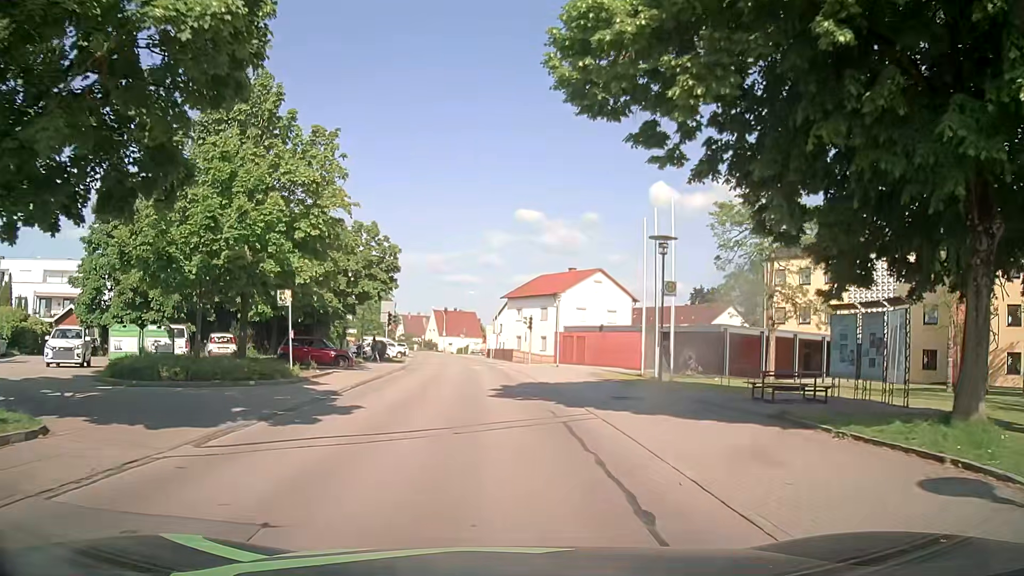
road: residential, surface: asphalt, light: Day
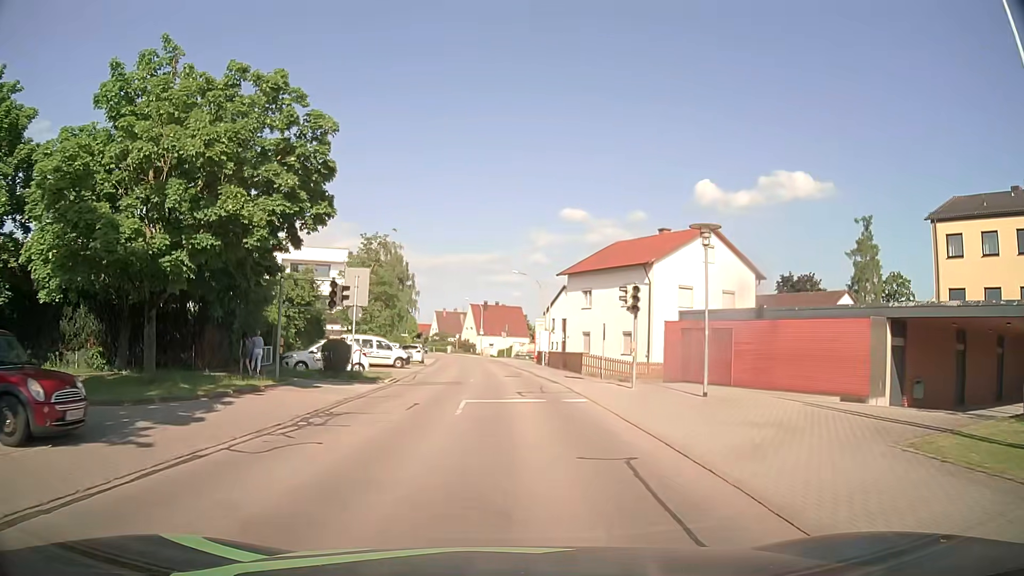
(-0.5, +23.1) m; -4°
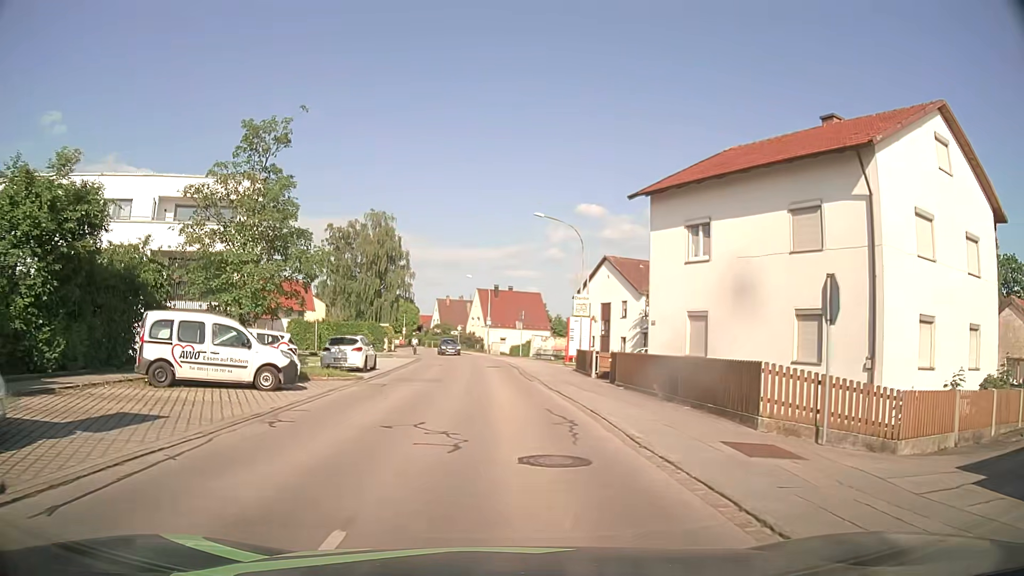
(0.0, +23.4) m; -1°
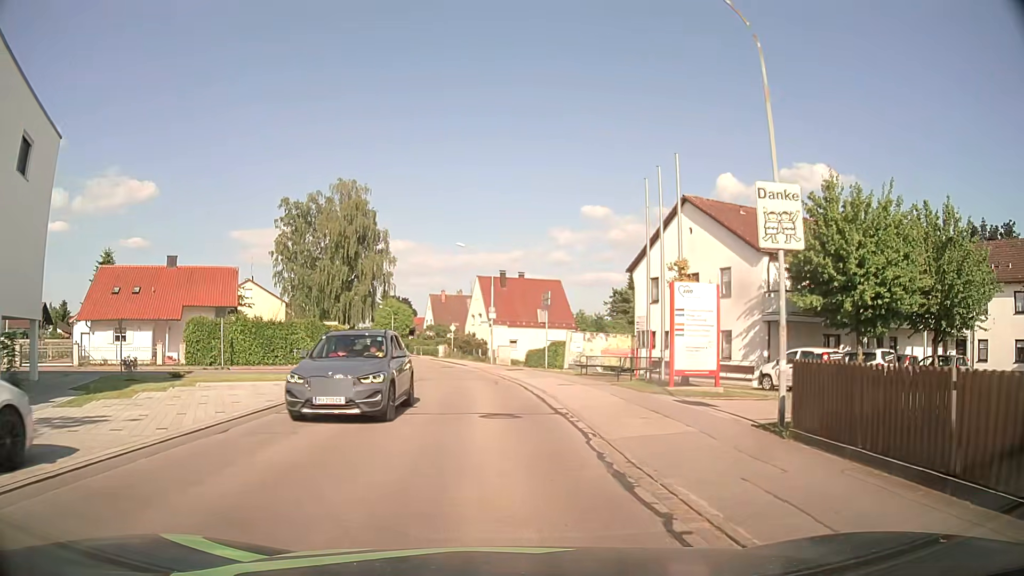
(-0.3, +23.5) m; -1°
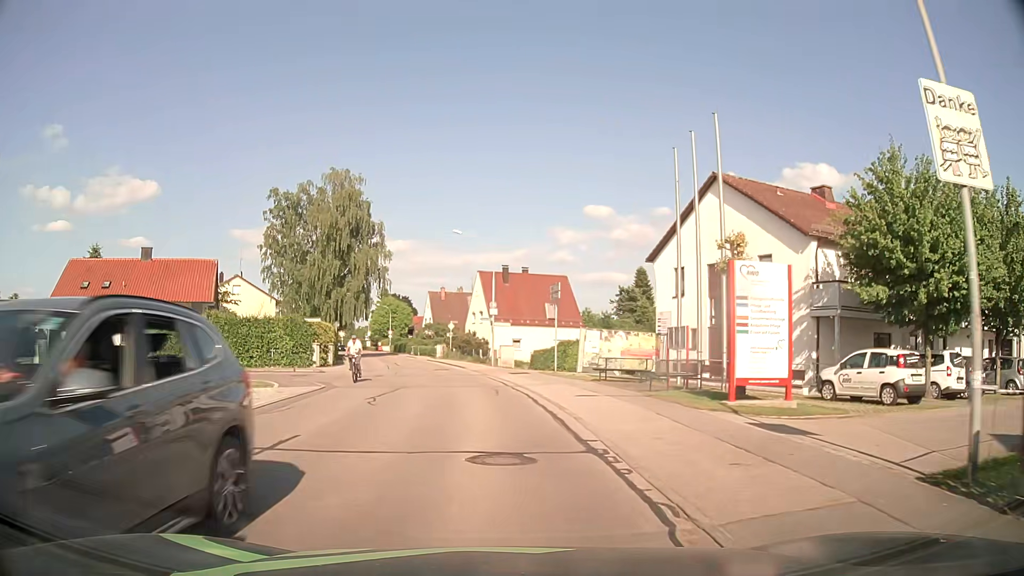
(0.0, +4.7) m; 0°
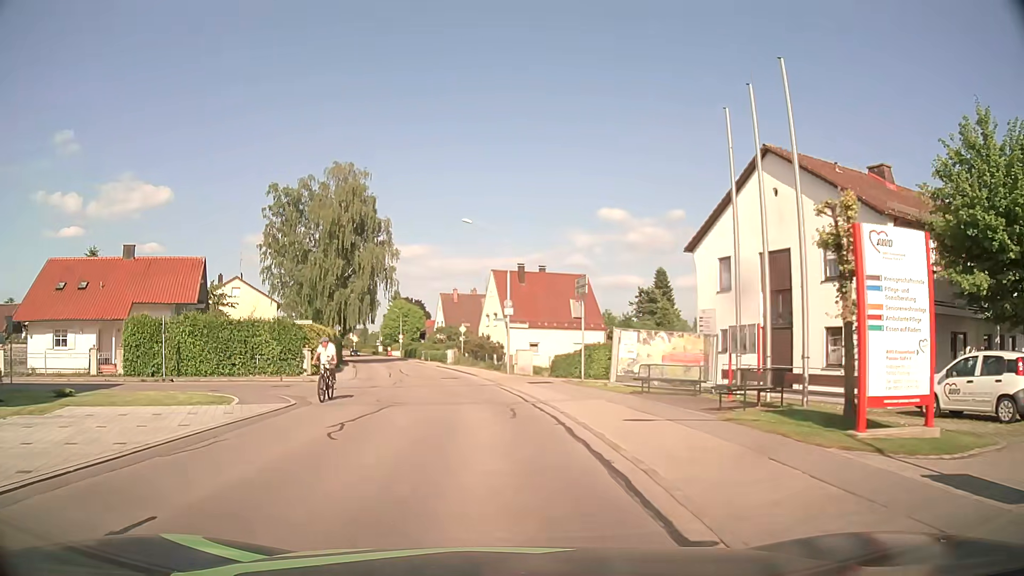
(-0.1, +4.7) m; -1°
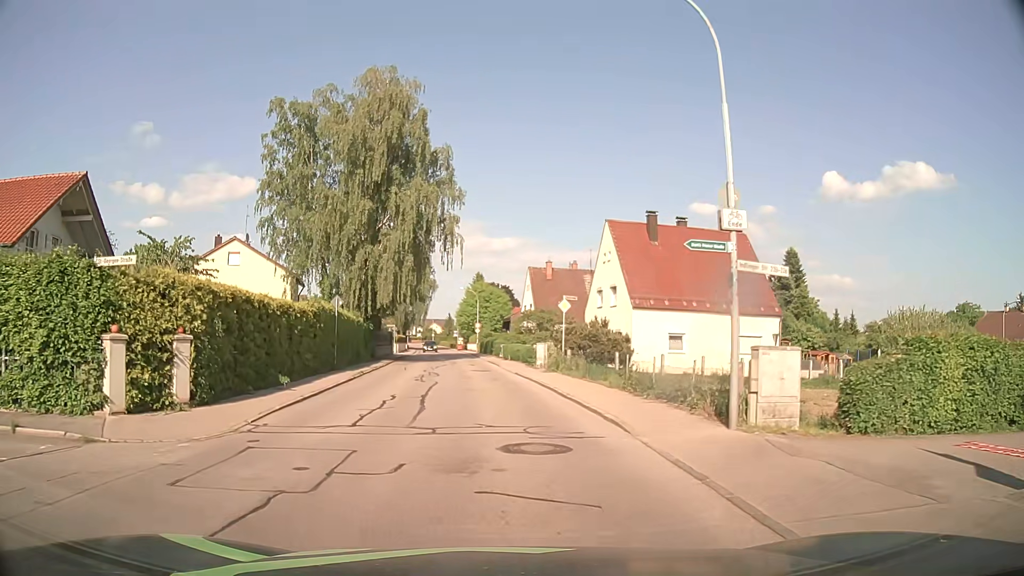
(-1.7, +23.2) m; -8°
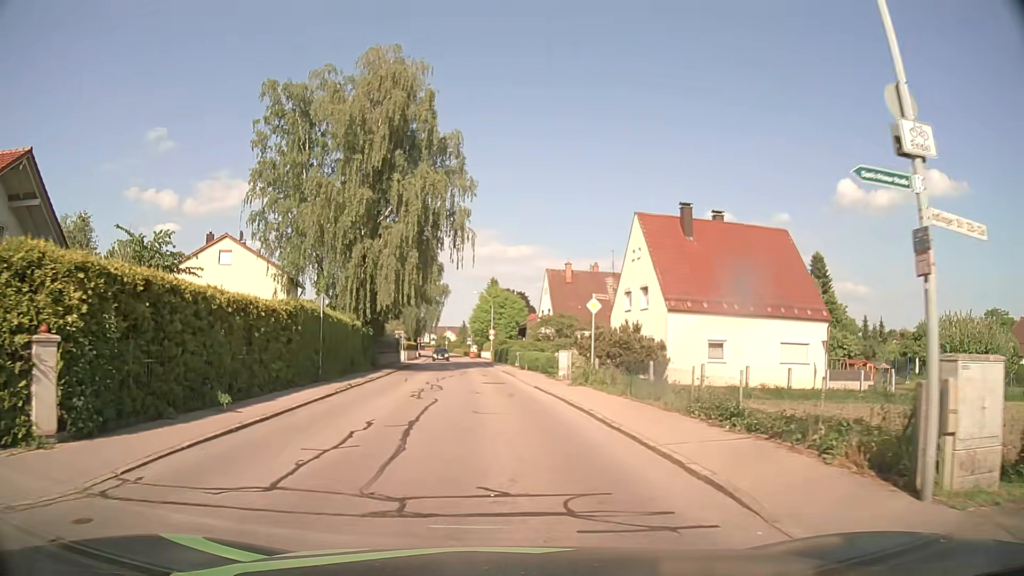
(0.0, +4.7) m; 0°
(0, +10) (-1, +20) (-2, +30) (-2, +40) (-3, +50) (-5, +60) (-5, +70) (-6, +80) (-7, +90) (-9, +100) m
